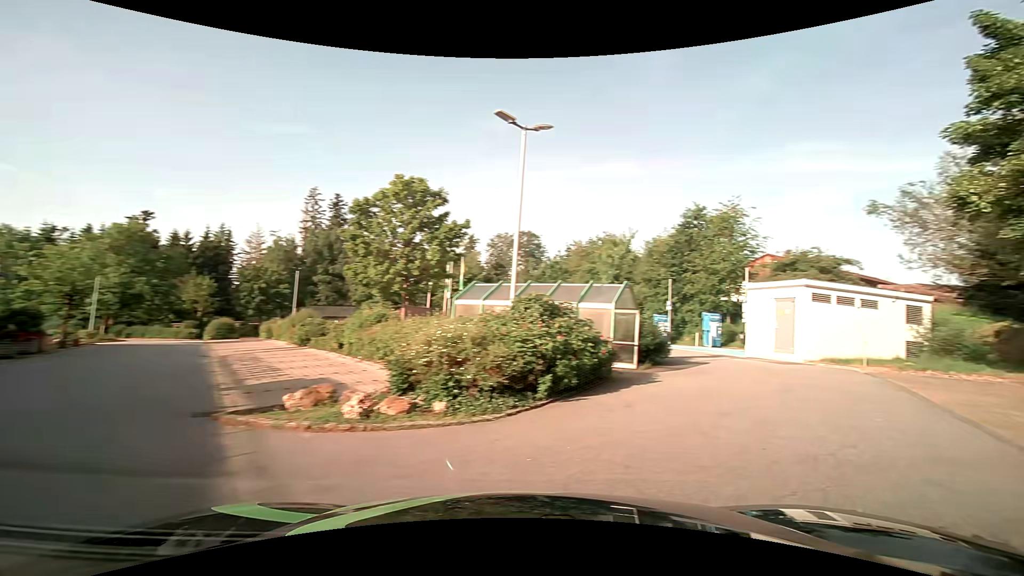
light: Day
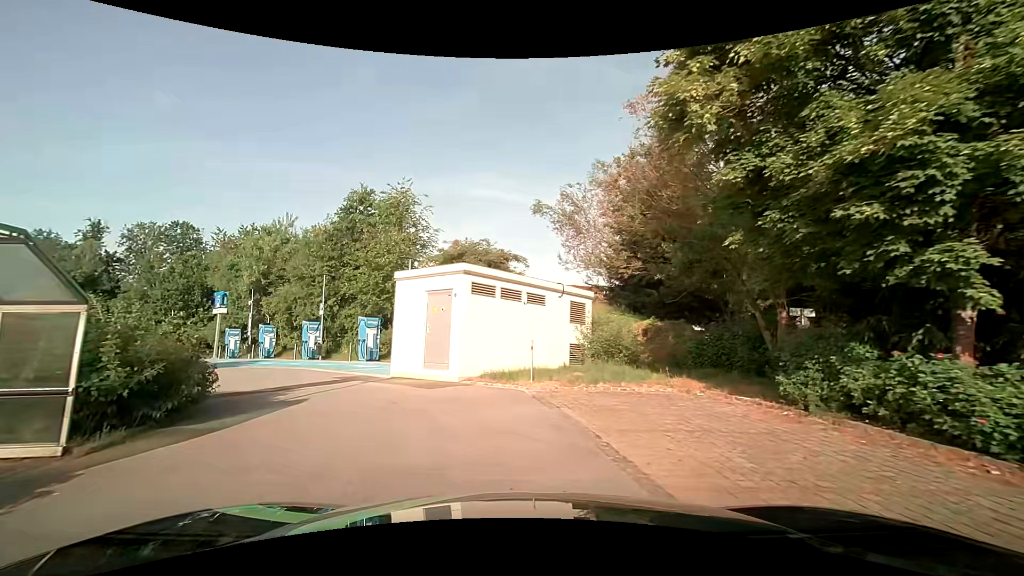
(+4.1, +7.8) m; +36°
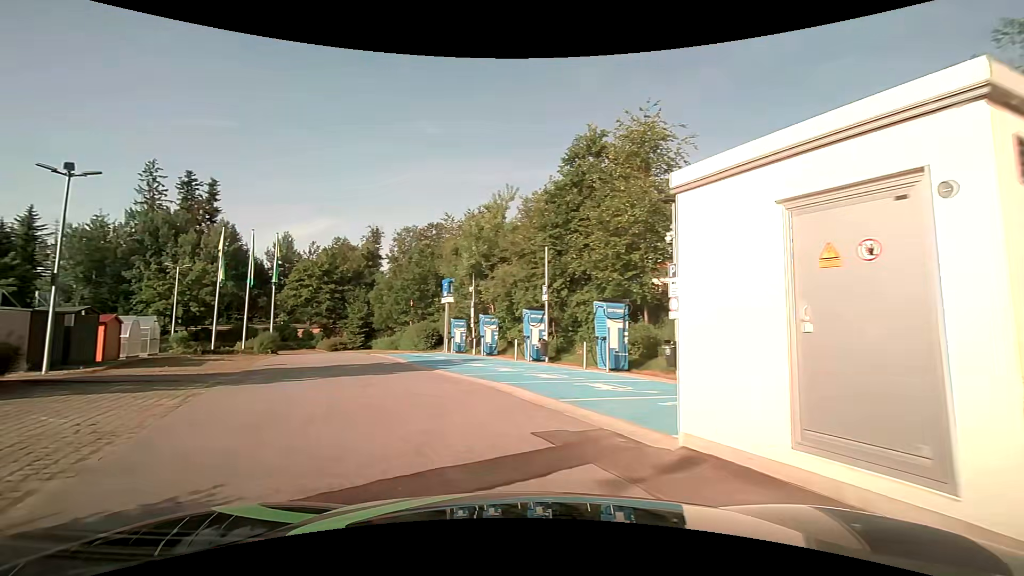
(-2.0, +9.7) m; -26°
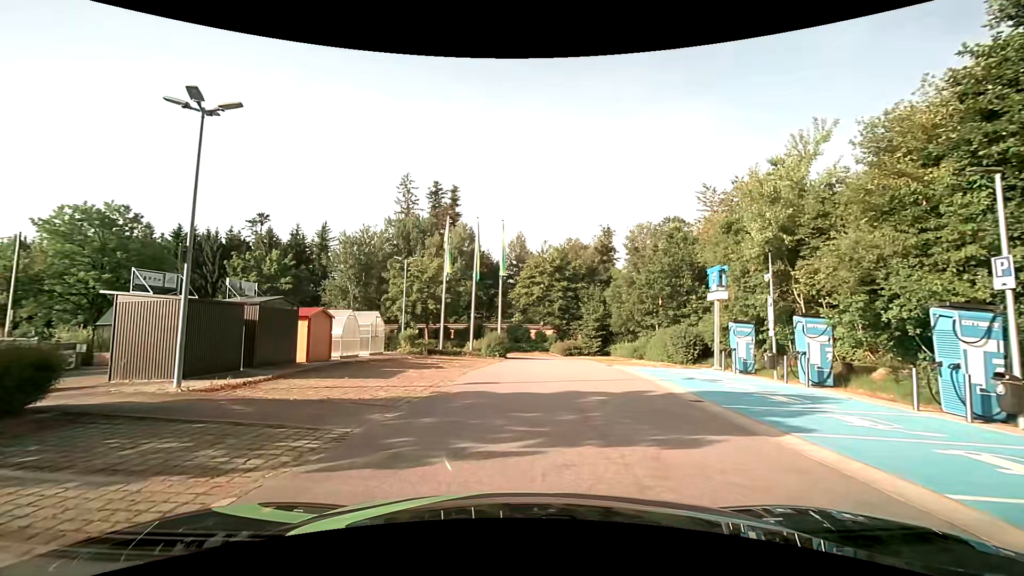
(-2.3, +8.5) m; -26°
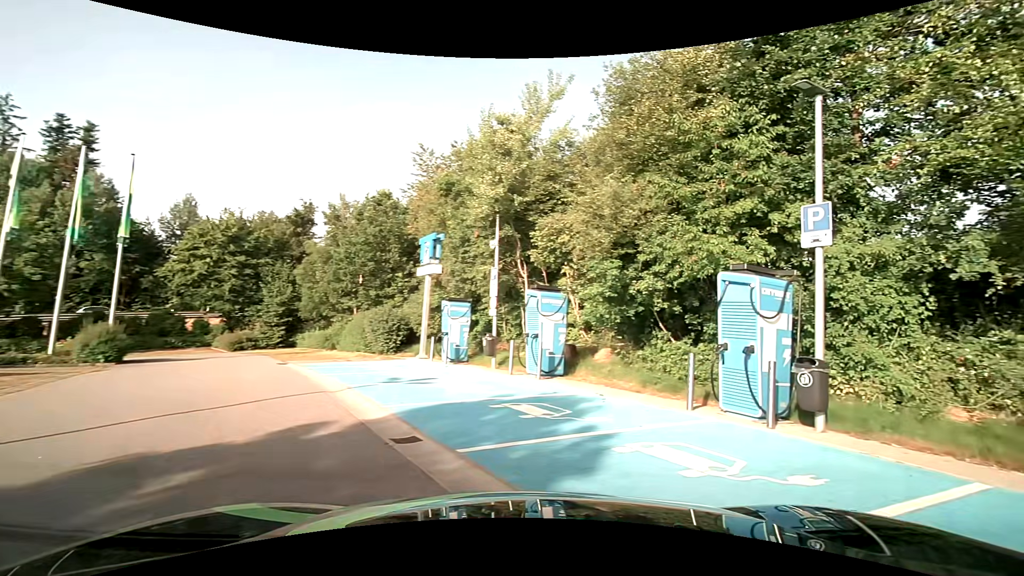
(+0.7, +6.1) m; +32°
